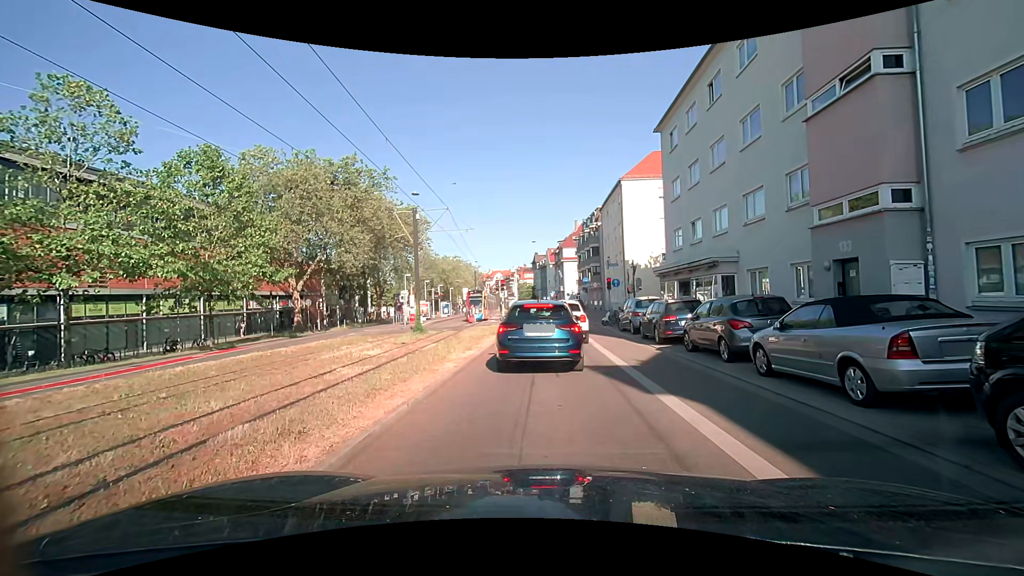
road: secondary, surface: asphalt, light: Day
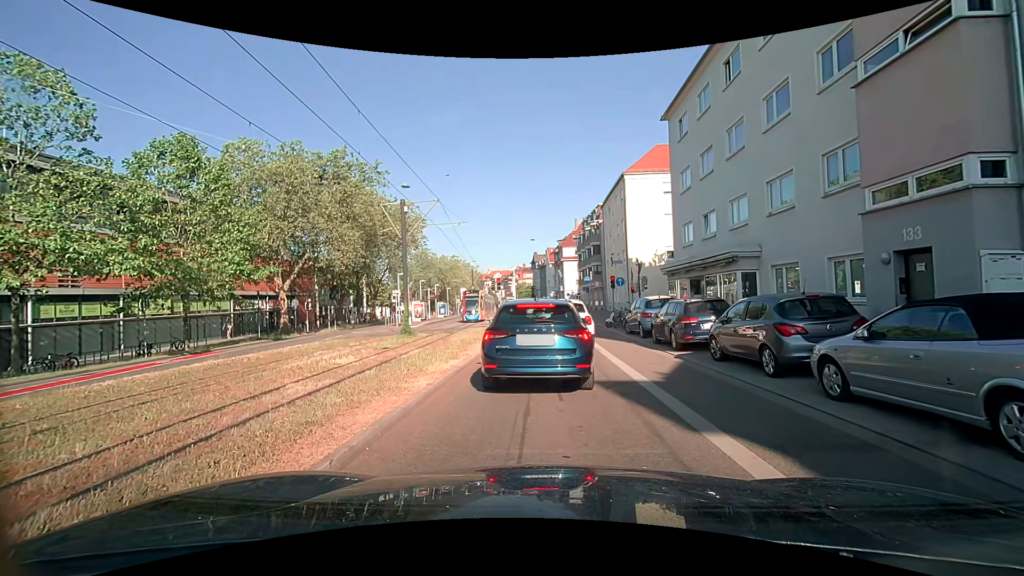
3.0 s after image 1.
(0.0, +2.2) m; 0°
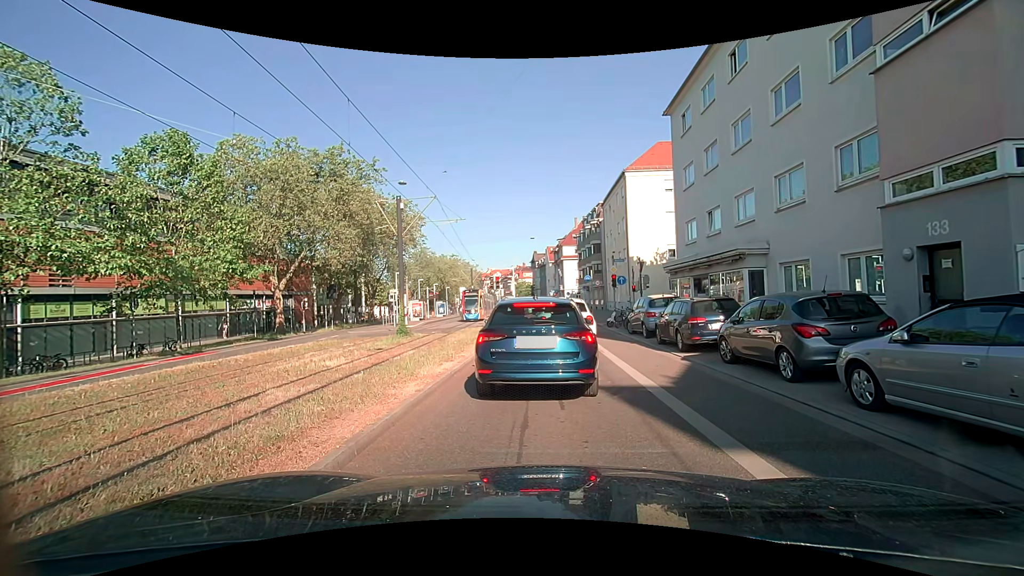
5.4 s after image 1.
(0.0, +0.7) m; 0°
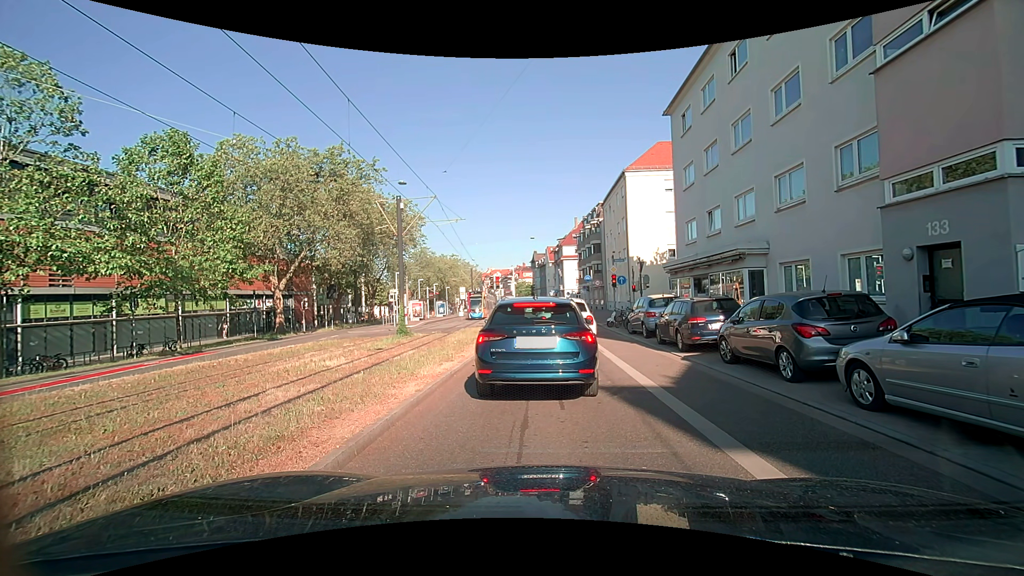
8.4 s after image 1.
(0.0, +0.1) m; 0°
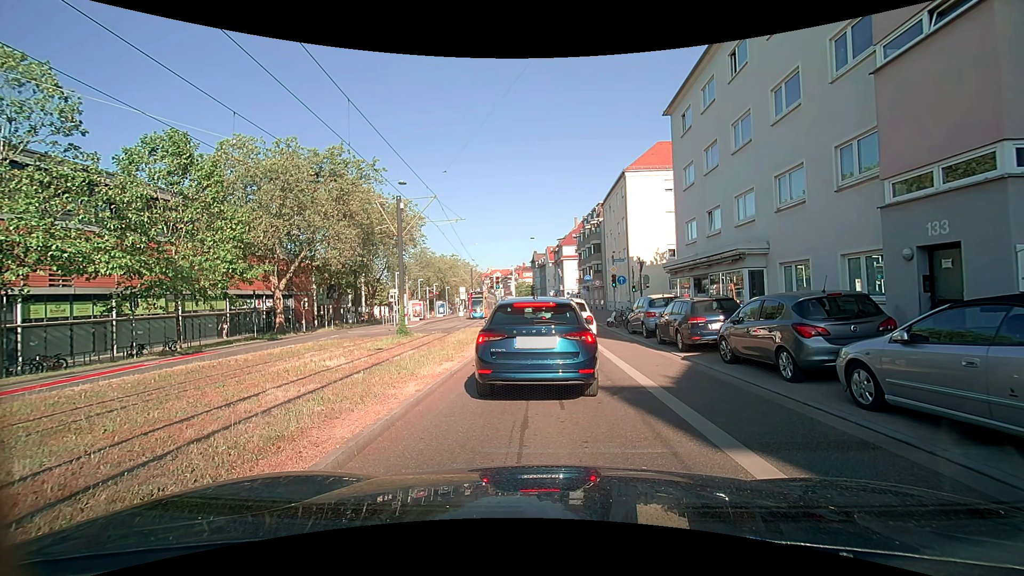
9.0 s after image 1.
(0.0, 0.0) m; 0°
(0, +10) (0, +20) (0, +30) (0, +40) (0, +50) (-1, +60) (-1, +70) (-2, +80) (-3, +90) (-4, +100) m
